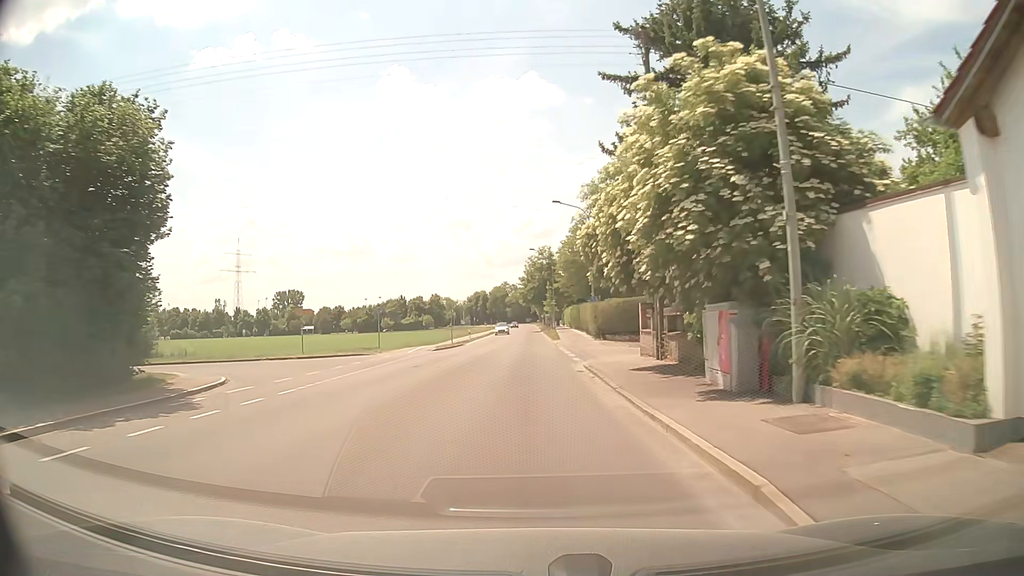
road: tertiary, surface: asphalt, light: Day
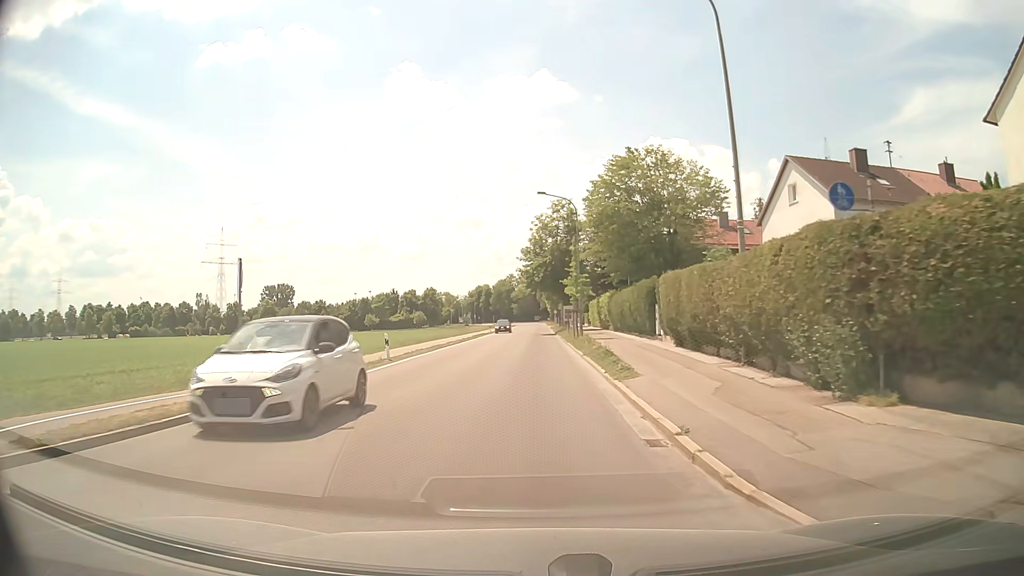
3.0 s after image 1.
(-0.1, +37.0) m; -1°
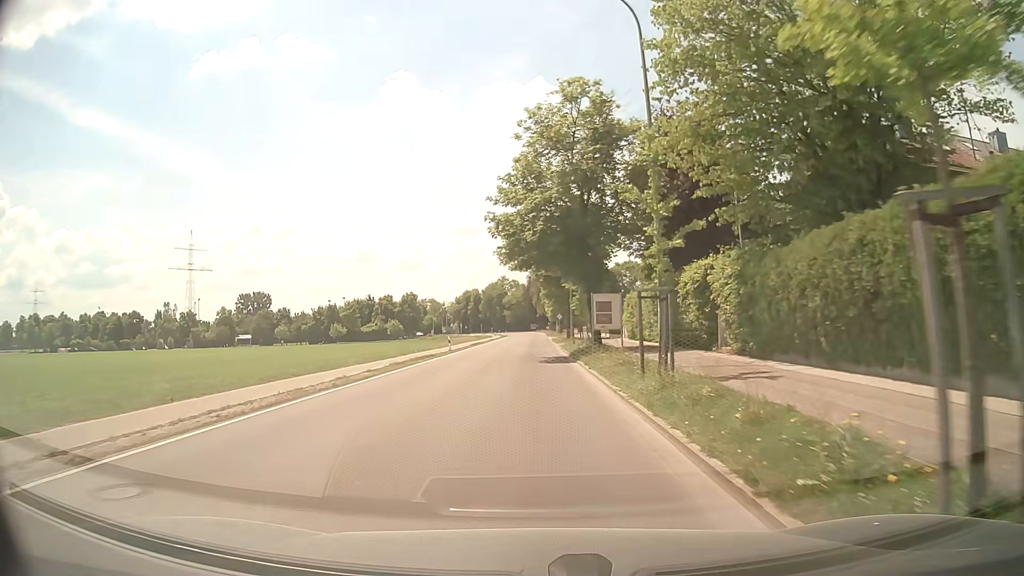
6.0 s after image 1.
(+0.2, +34.0) m; 0°
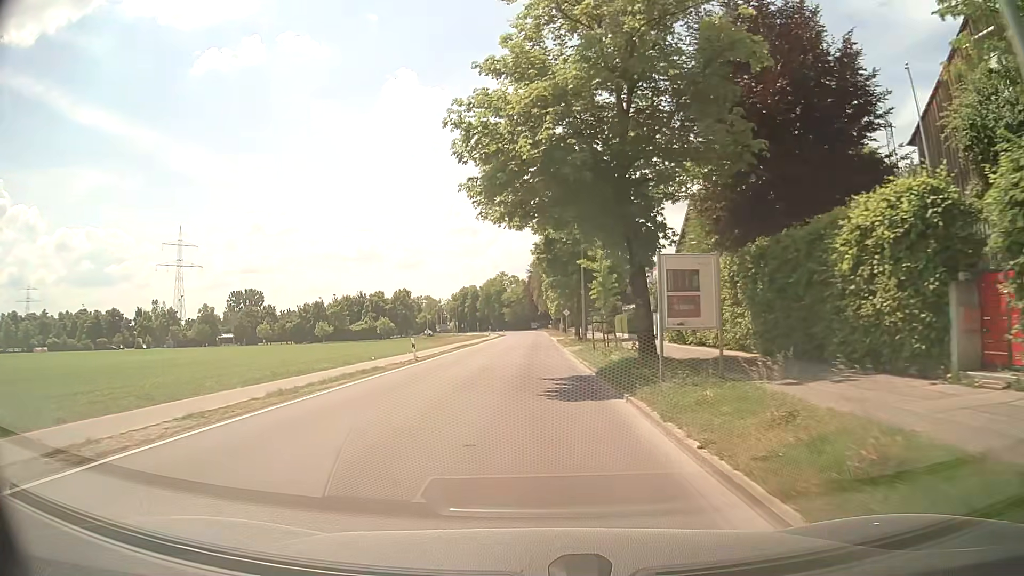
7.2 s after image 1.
(+0.1, +13.5) m; 0°
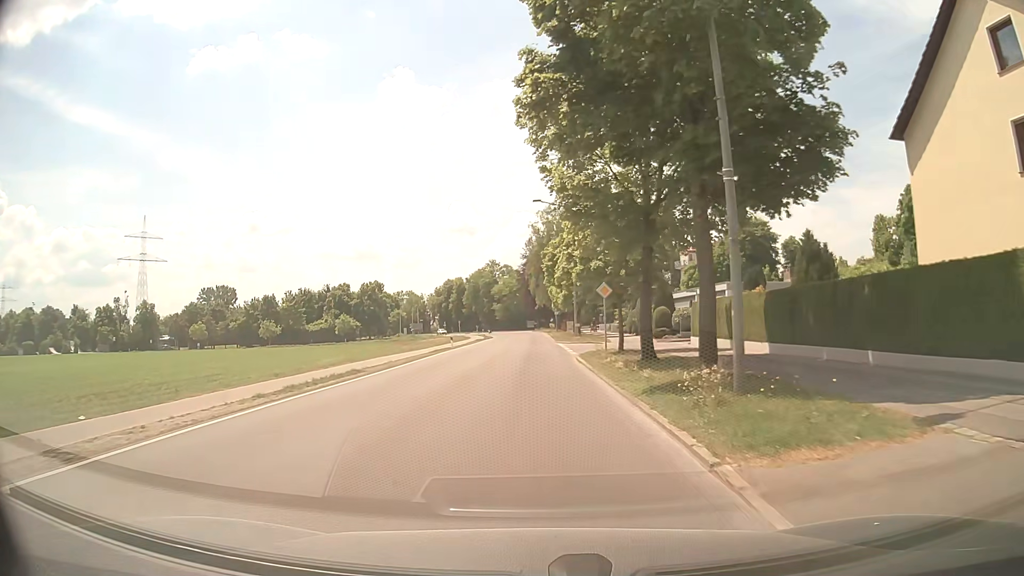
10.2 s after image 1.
(+0.4, +34.3) m; +1°
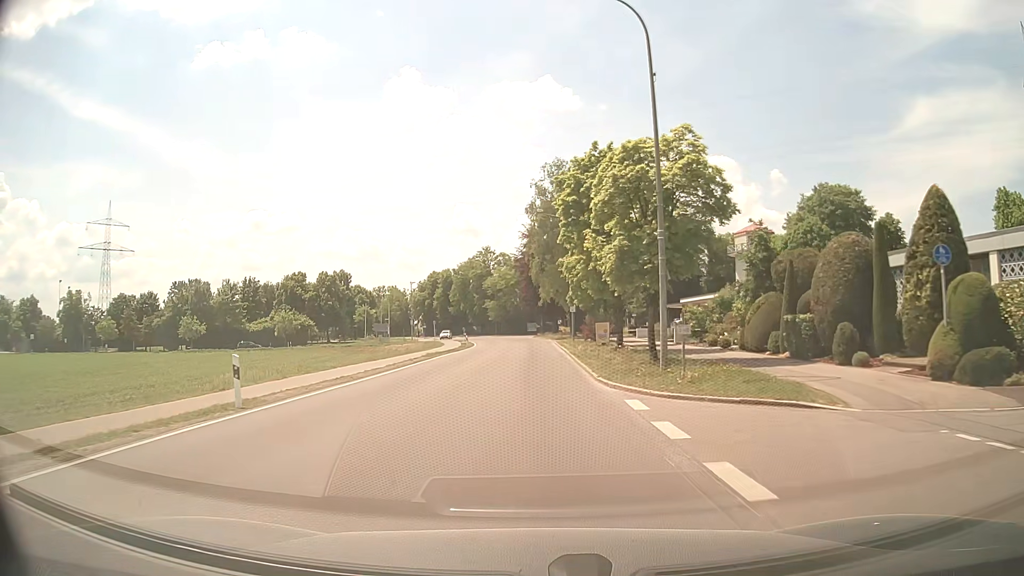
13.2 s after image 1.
(+0.1, +34.4) m; 0°
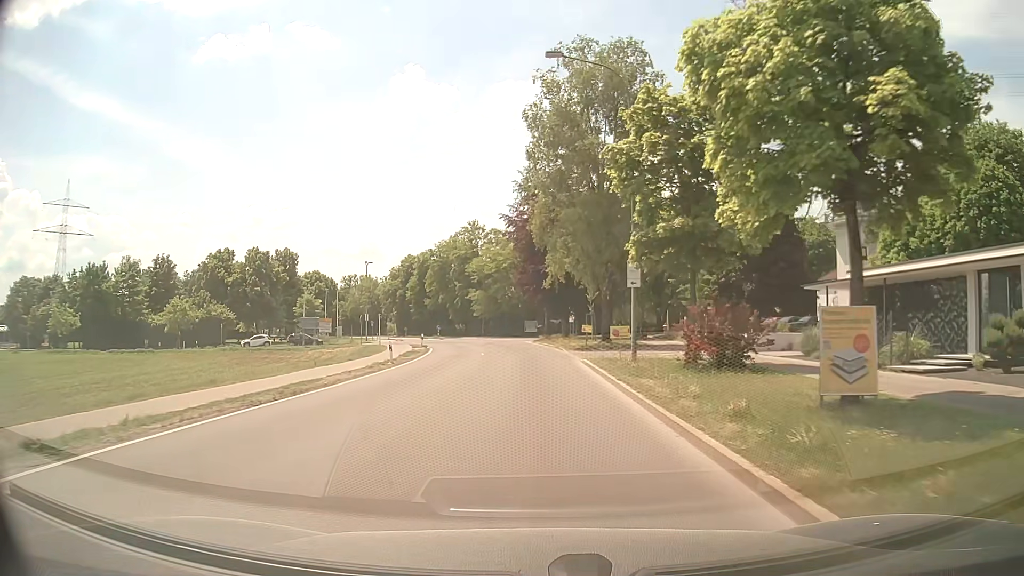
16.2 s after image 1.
(0.0, +33.5) m; 0°
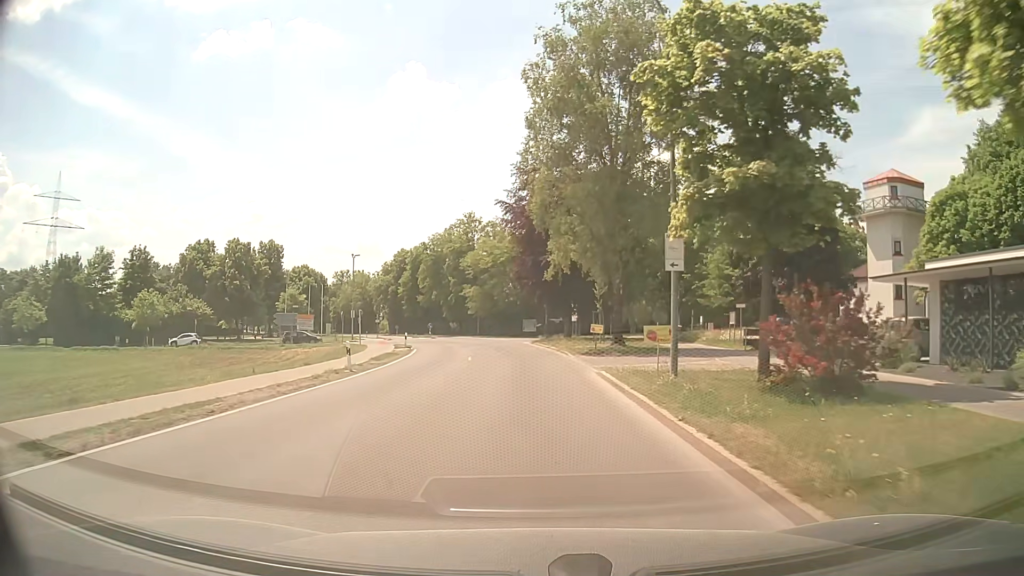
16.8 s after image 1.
(+0.1, +6.6) m; +1°
(0, +10) (0, +20) (-1, +30) (-1, +40) (-2, +50) (-3, +60) (-5, +70) (-8, +79) (-11, +89) (-15, +98) m
